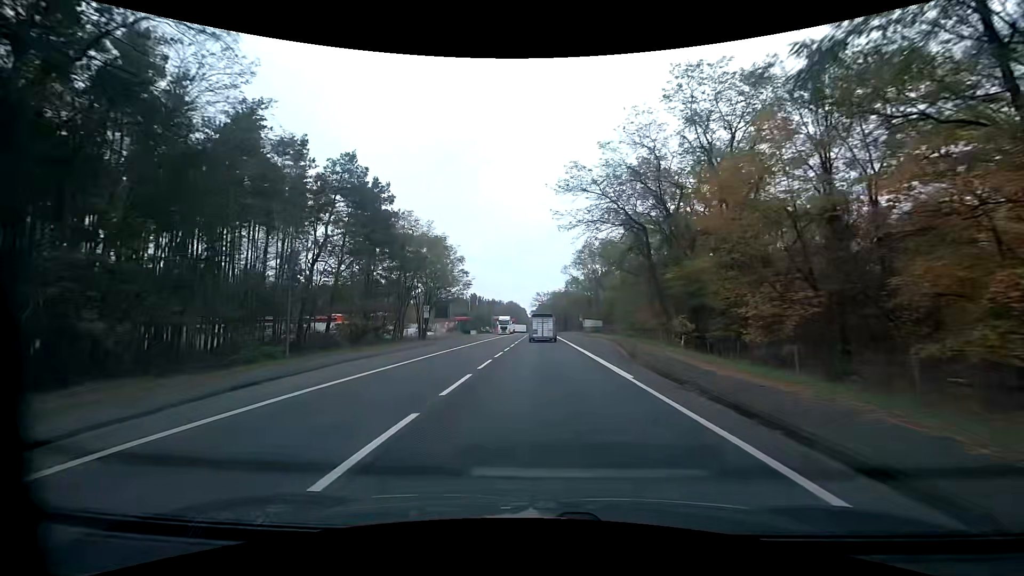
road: primary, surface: asphalt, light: Day
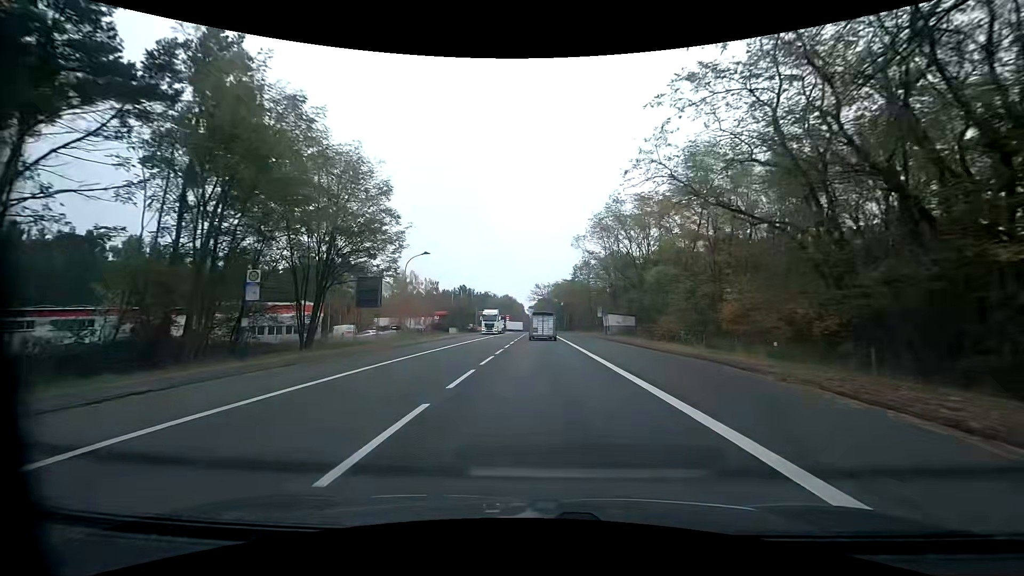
(+0.1, +29.3) m; 0°
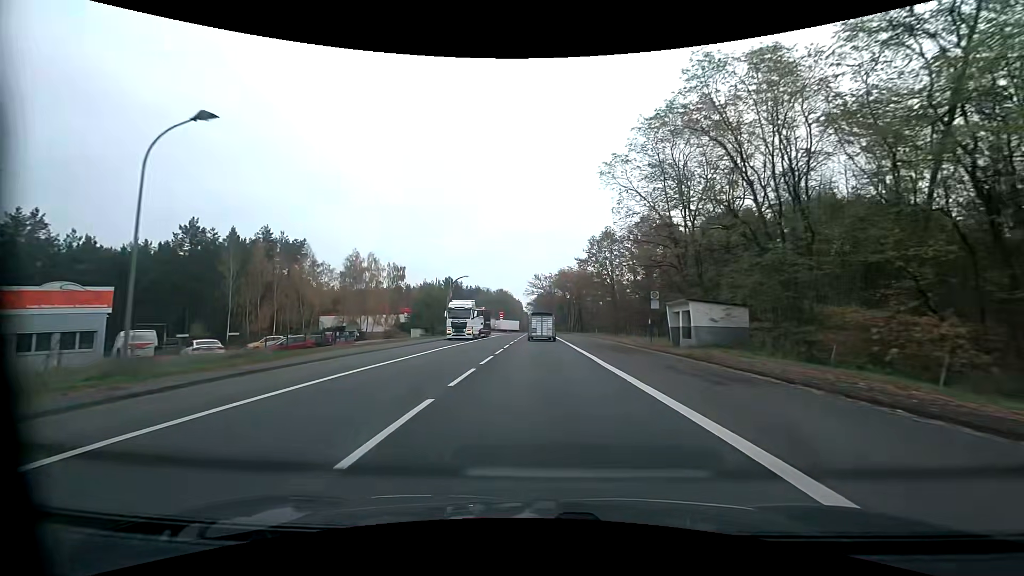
(+0.1, +29.7) m; 0°
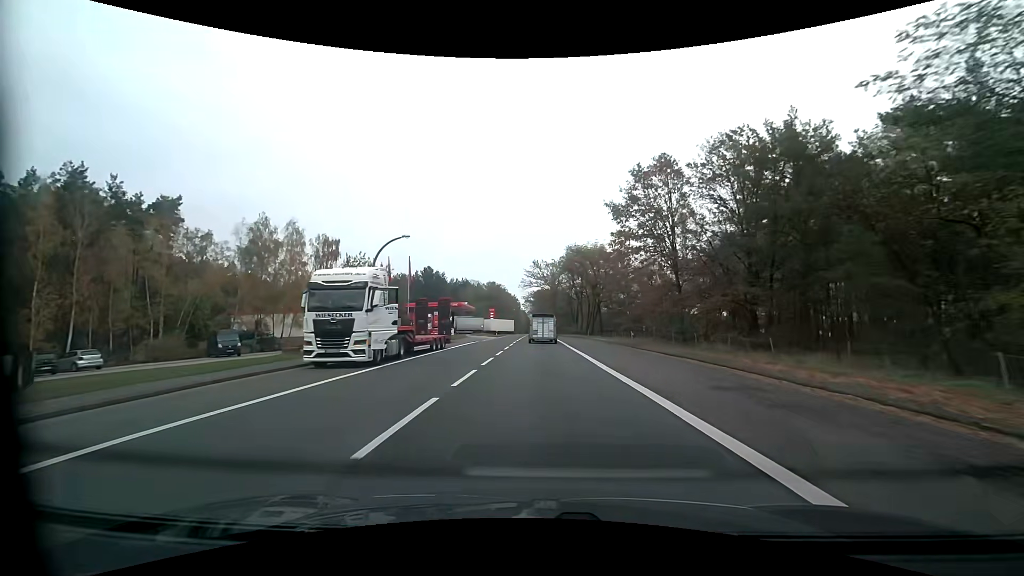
(-0.1, +29.5) m; 0°
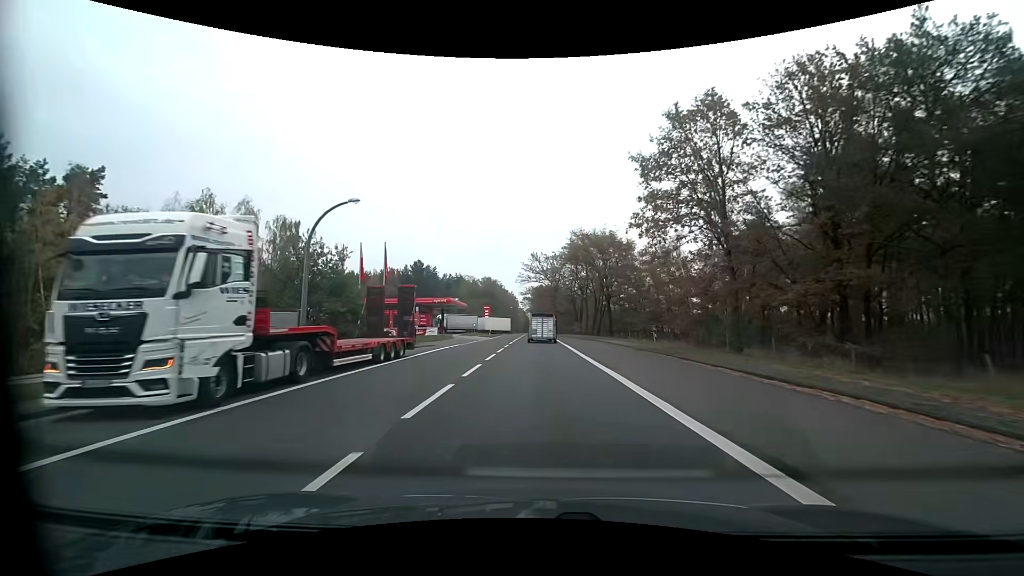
(0.0, +9.8) m; 0°
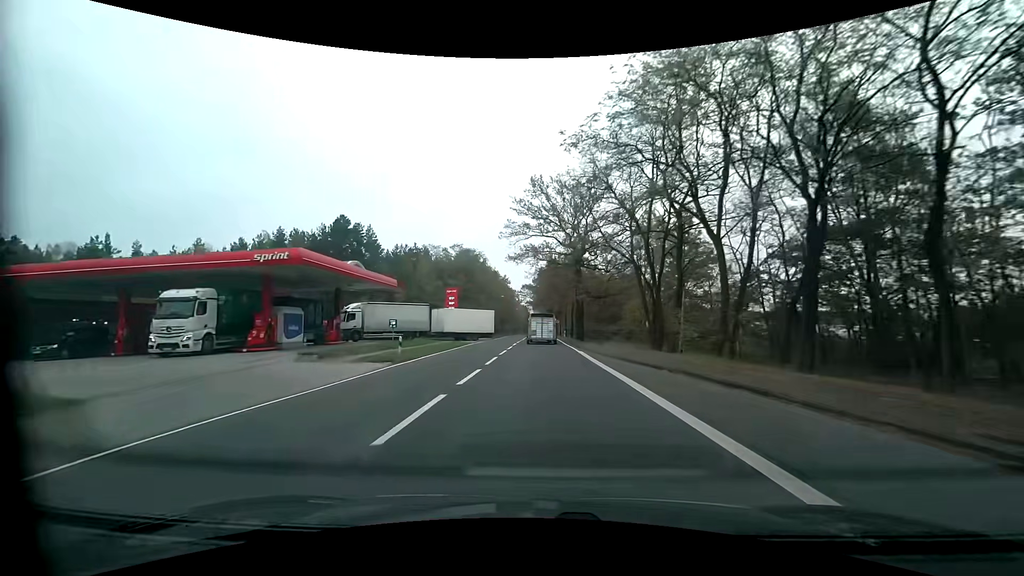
(-0.3, +49.7) m; -1°
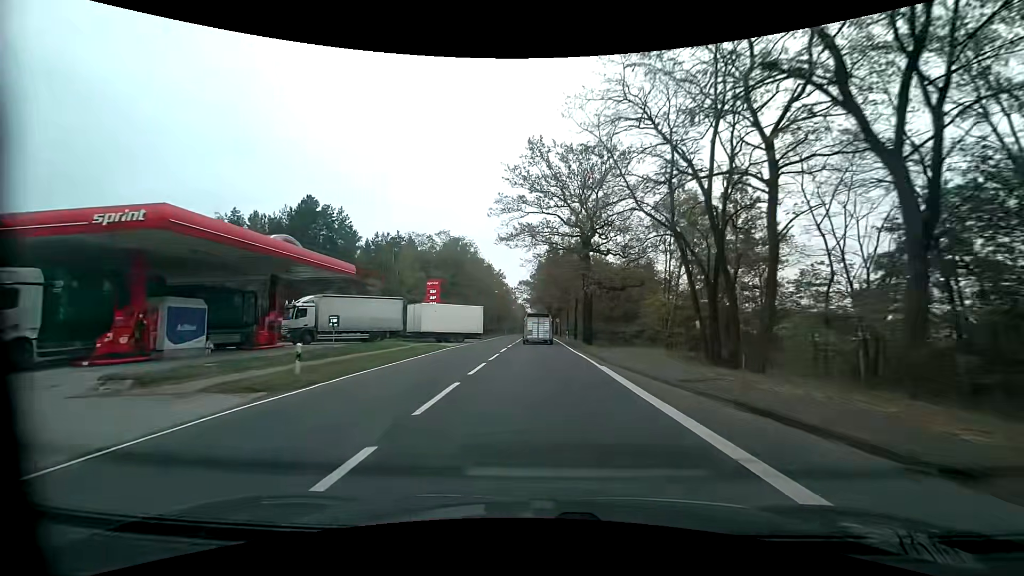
(0.0, +9.9) m; 0°
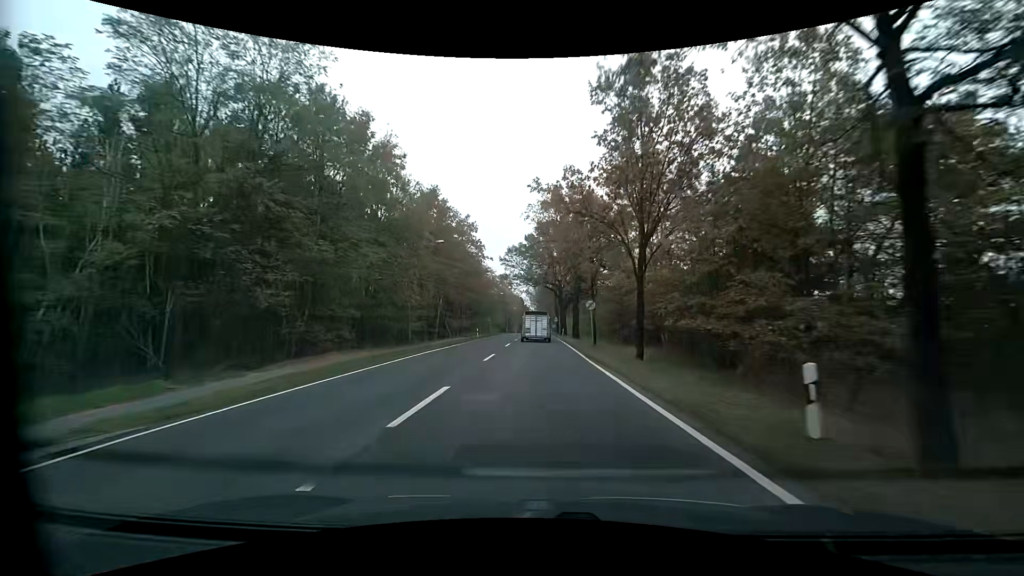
(+0.3, +49.3) m; 0°
(0, +10) (0, +20) (0, +30) (0, +40) (0, +50) (0, +60) (0, +70) (0, +80) (0, +90) (0, +100) m
